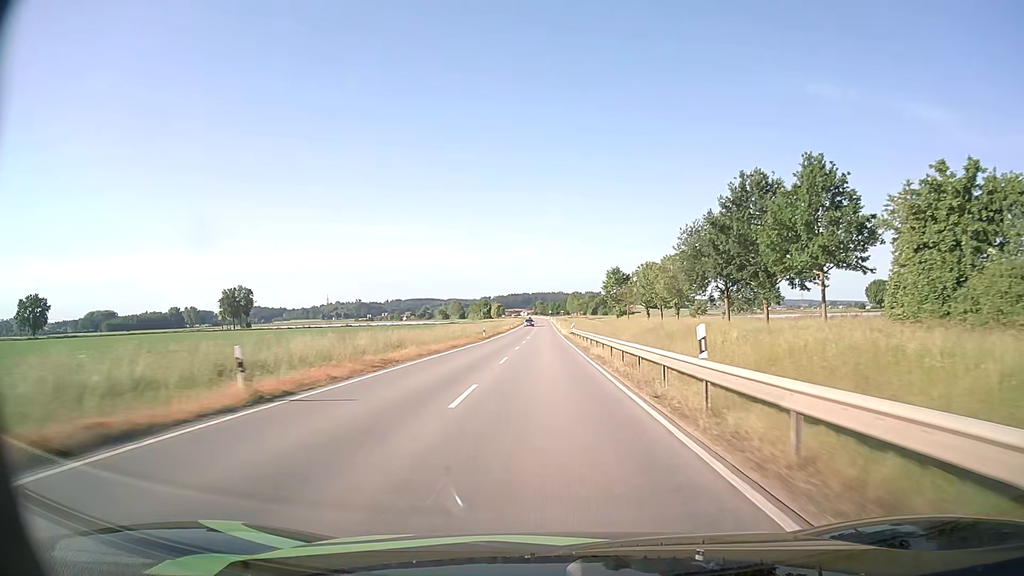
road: tertiary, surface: asphalt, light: Day
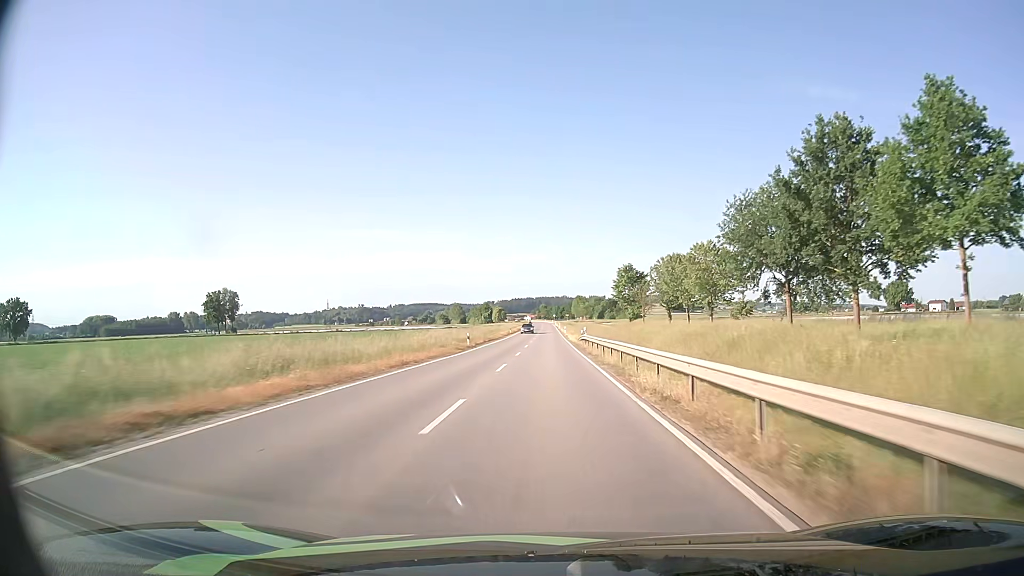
(0.0, +14.8) m; 0°
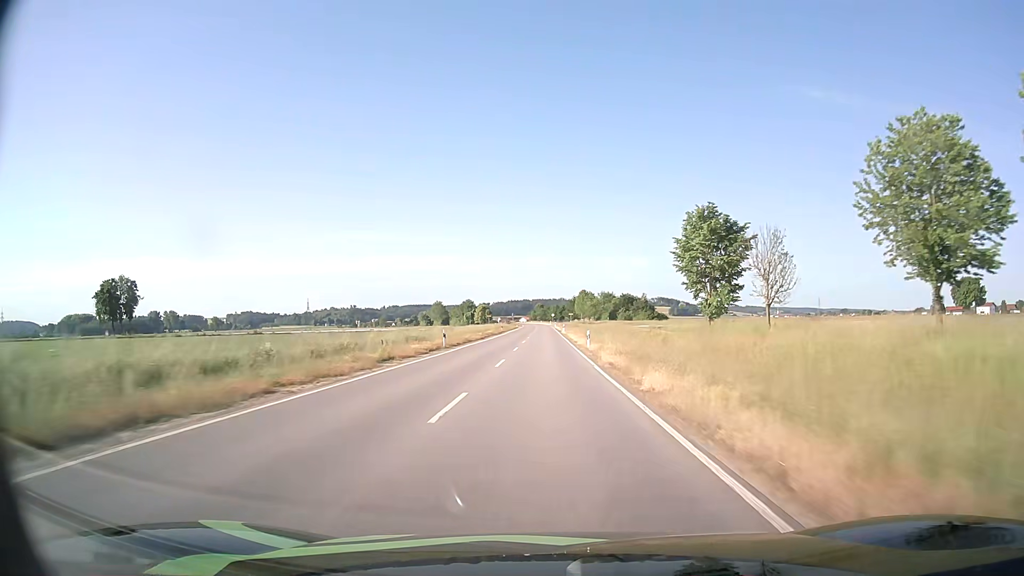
(0.0, +60.2) m; 0°
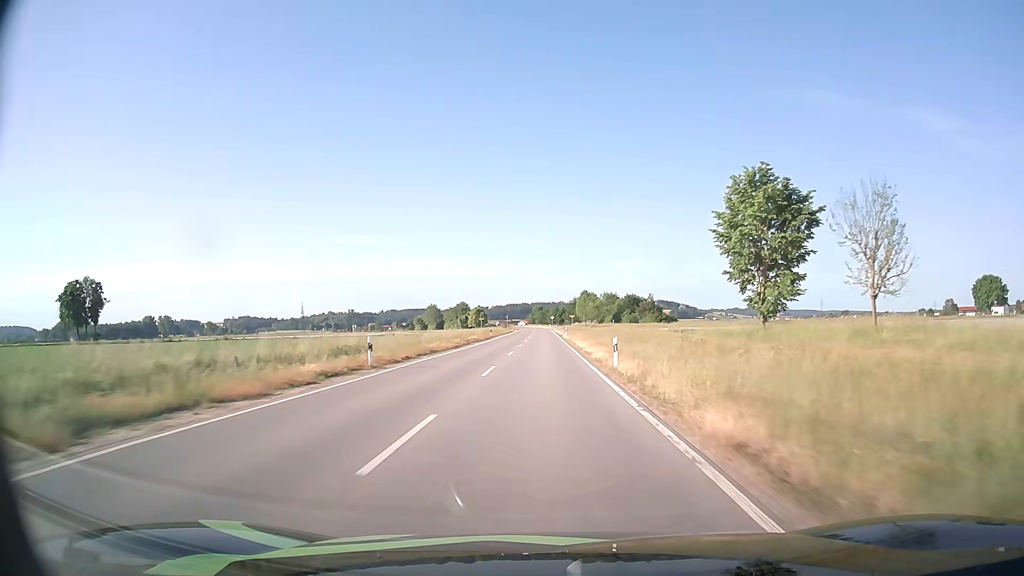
(0.0, +15.4) m; 0°
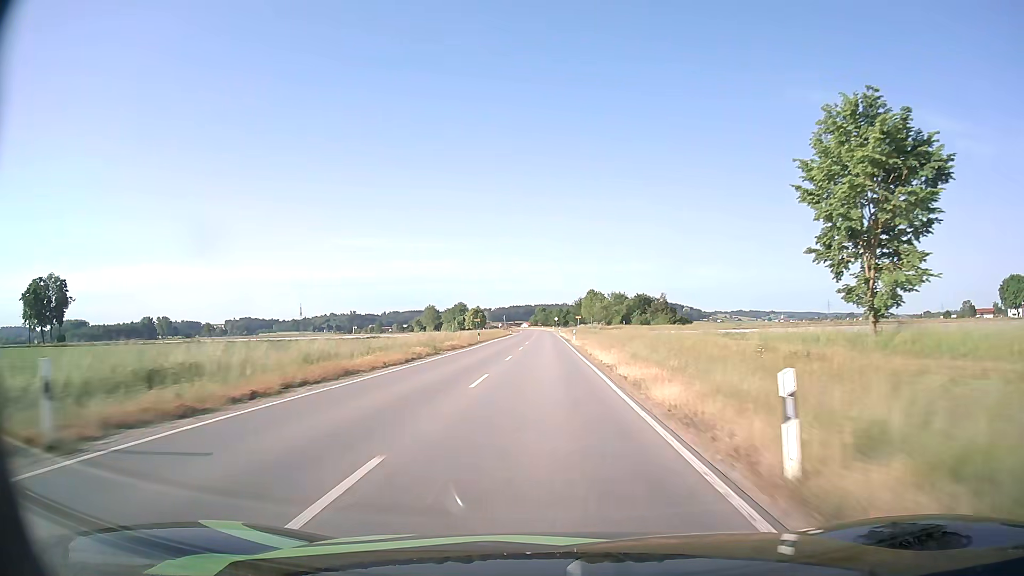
(-0.1, +15.3) m; 0°
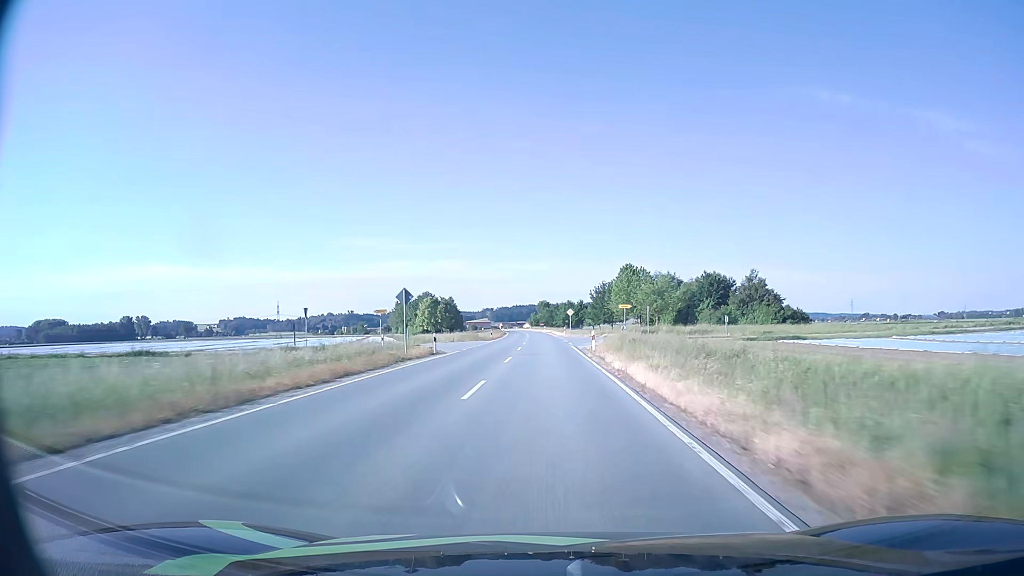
(-0.3, +75.6) m; 0°
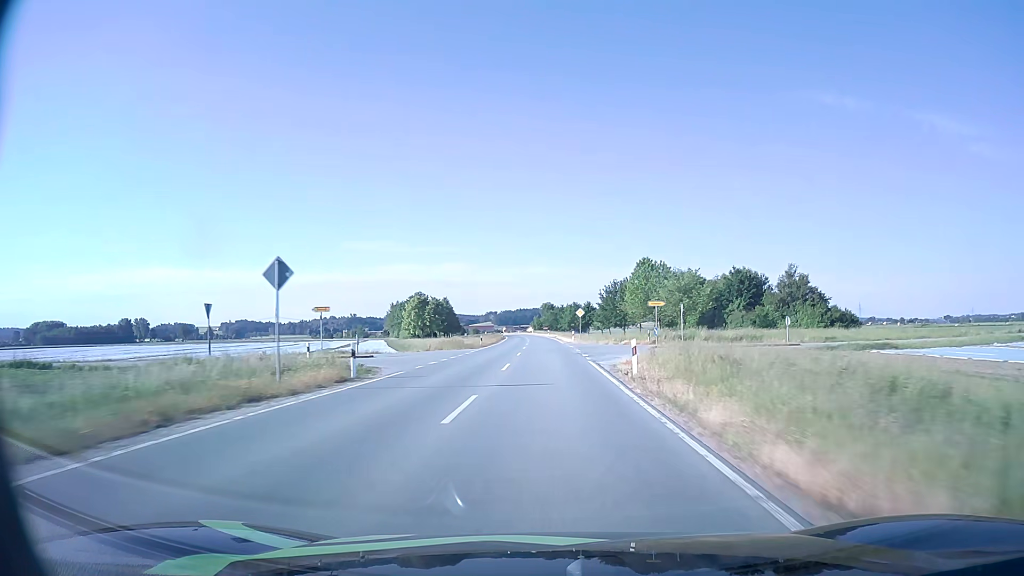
(0.0, +14.9) m; 0°
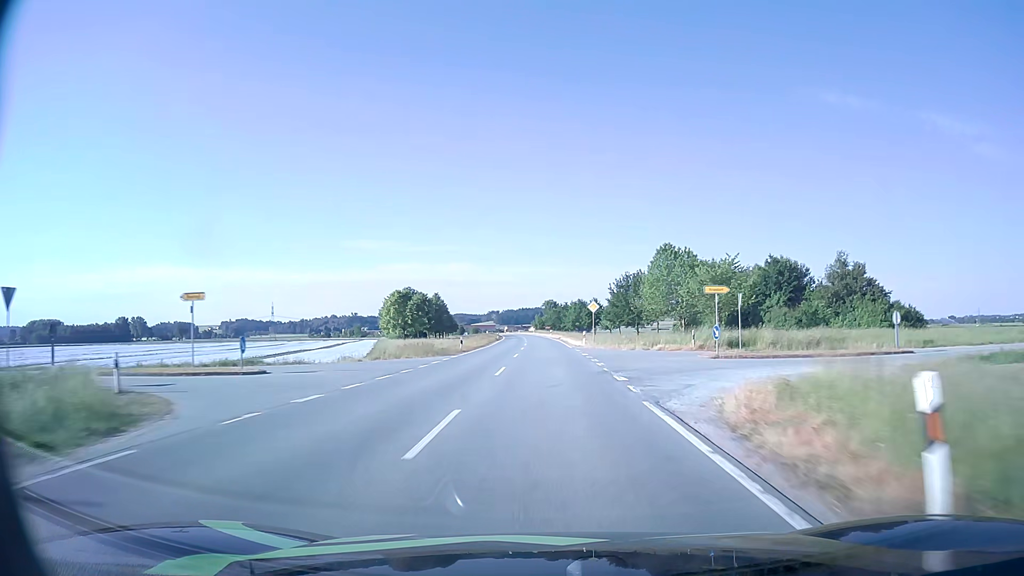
(0.0, +14.9) m; 0°
(0, +10) (0, +20) (0, +30) (0, +40) (0, +50) (-1, +60) (-1, +70) (-1, +80) (-2, +90) (-2, +100) m
